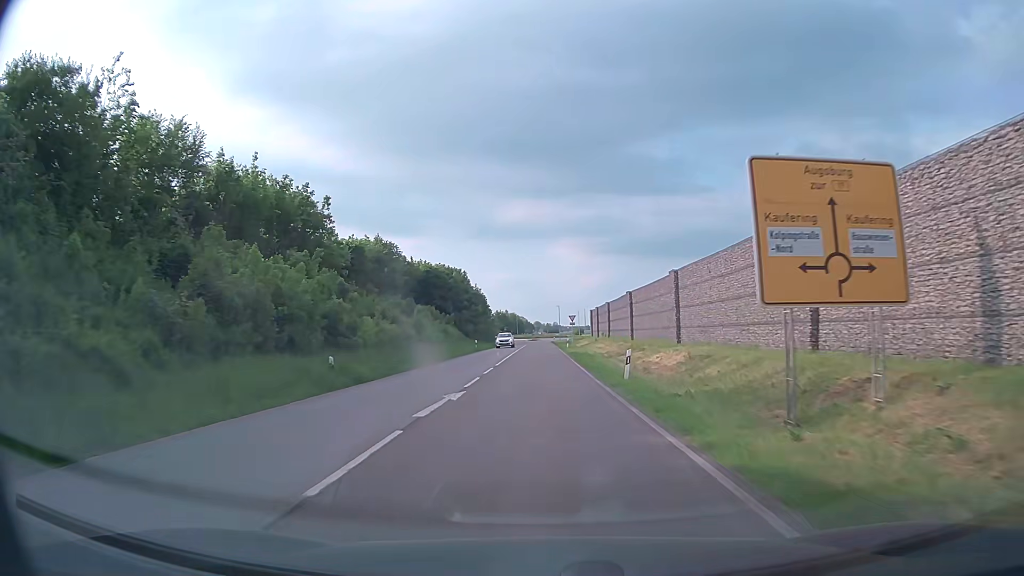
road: secondary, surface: asphalt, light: Day
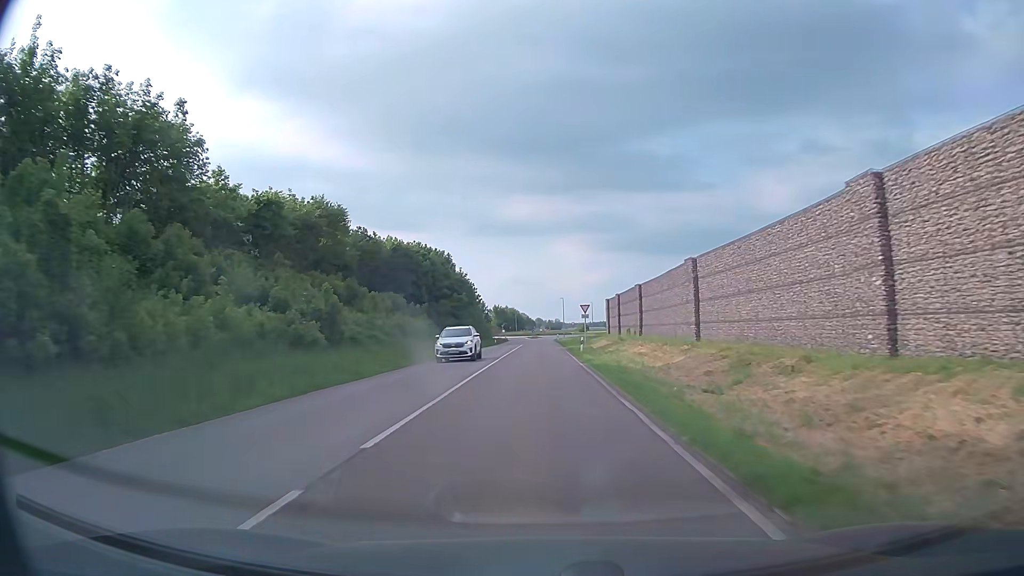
(0.0, +21.8) m; 0°
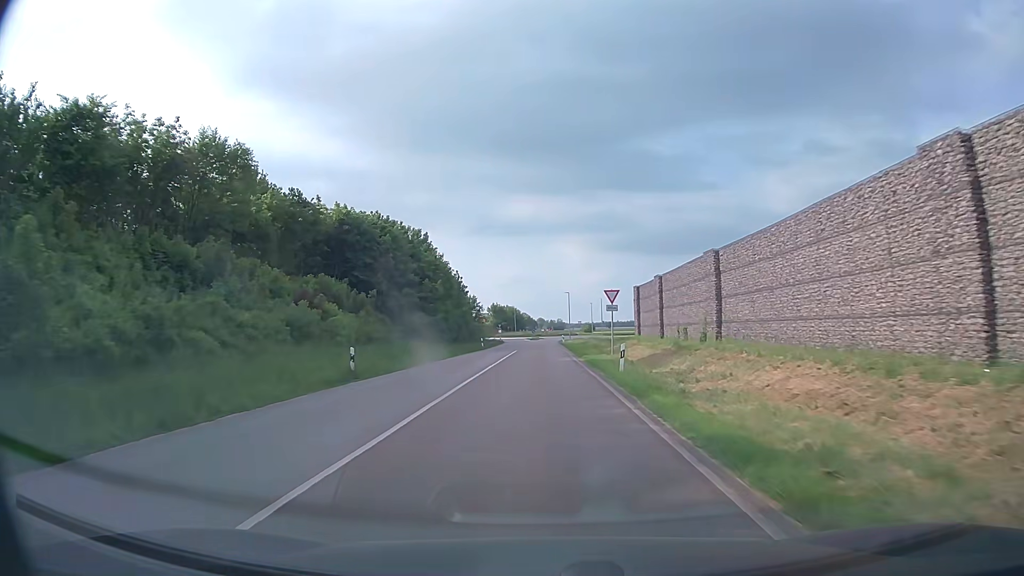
(0.0, +20.7) m; 0°
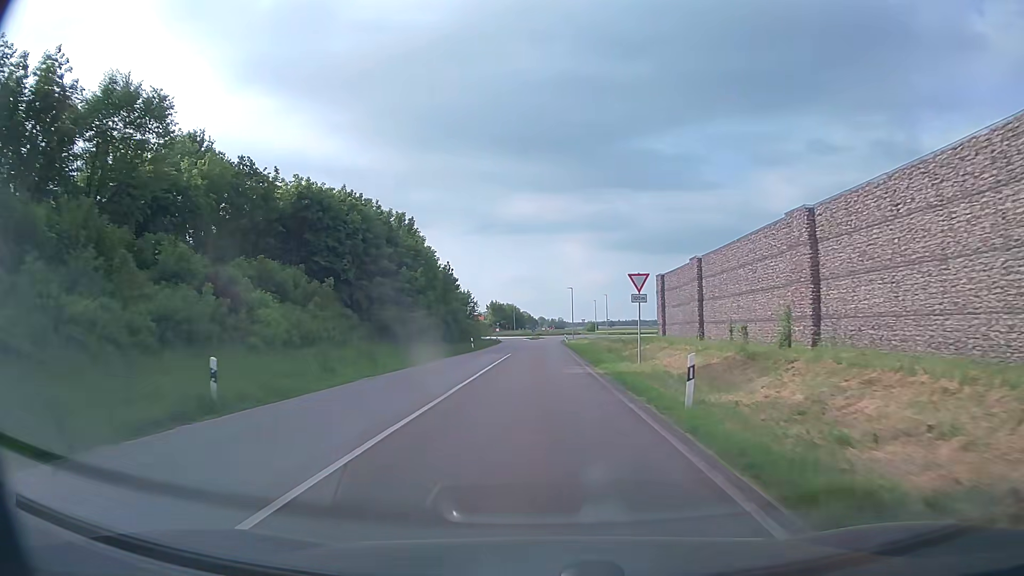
(0.0, +9.8) m; 0°
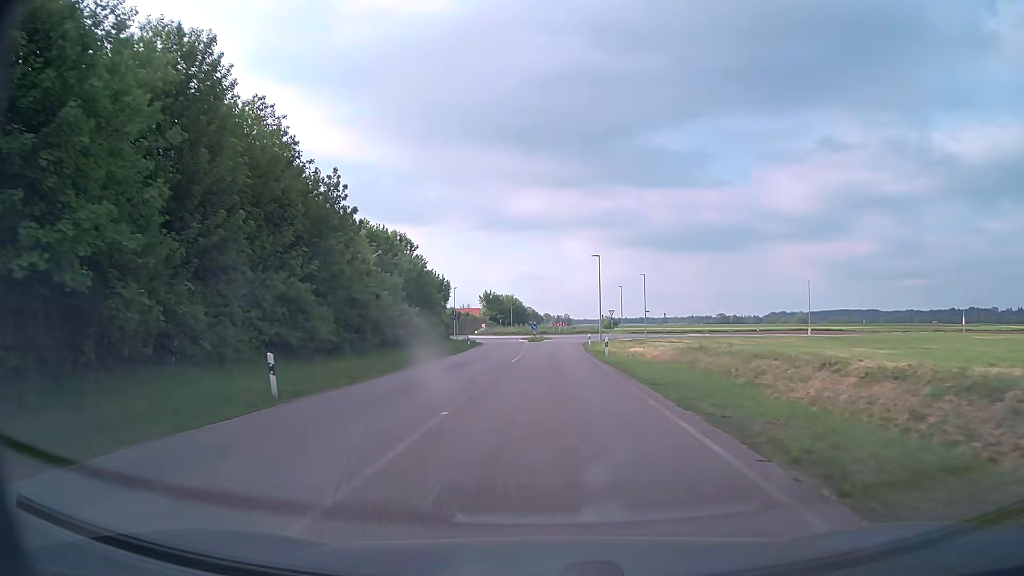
(-0.1, +43.0) m; 0°
(0, +10) (0, +20) (0, +30) (0, +40) (0, +50) (+1, +60) (+2, +70) (+4, +80) (+8, +89) (+12, +98) m
